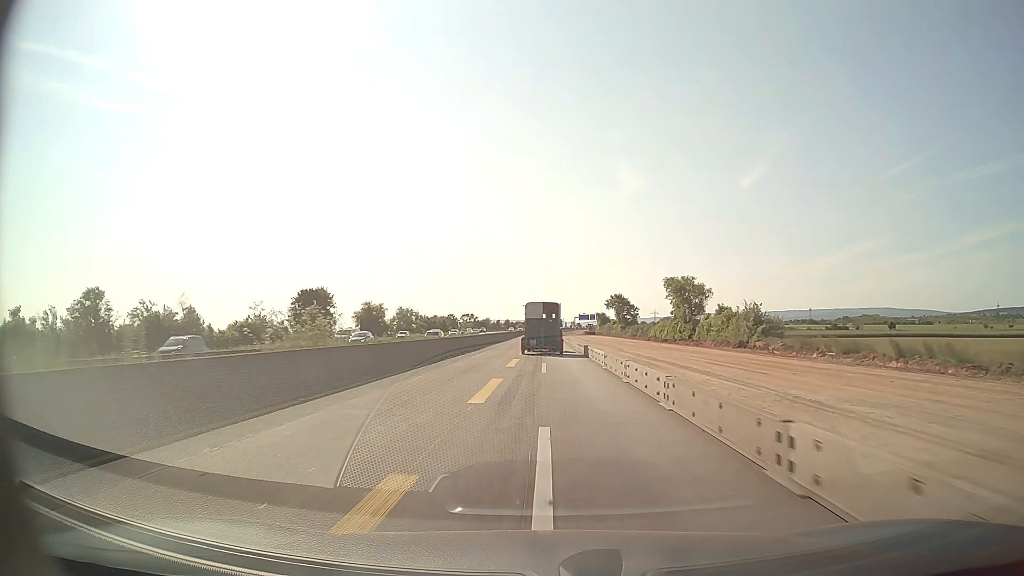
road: motorway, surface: asphalt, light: Day
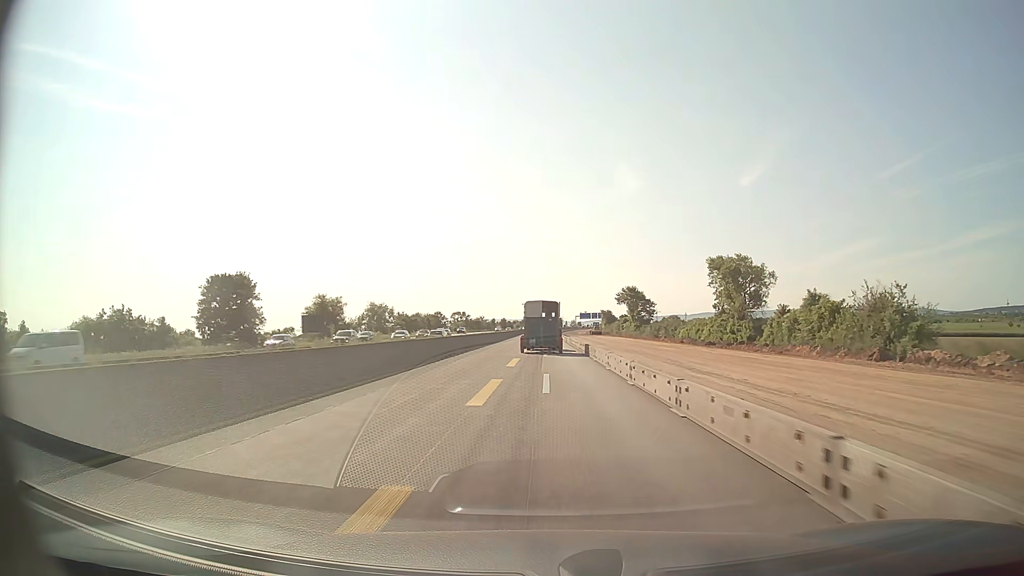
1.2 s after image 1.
(0.0, +25.0) m; 0°
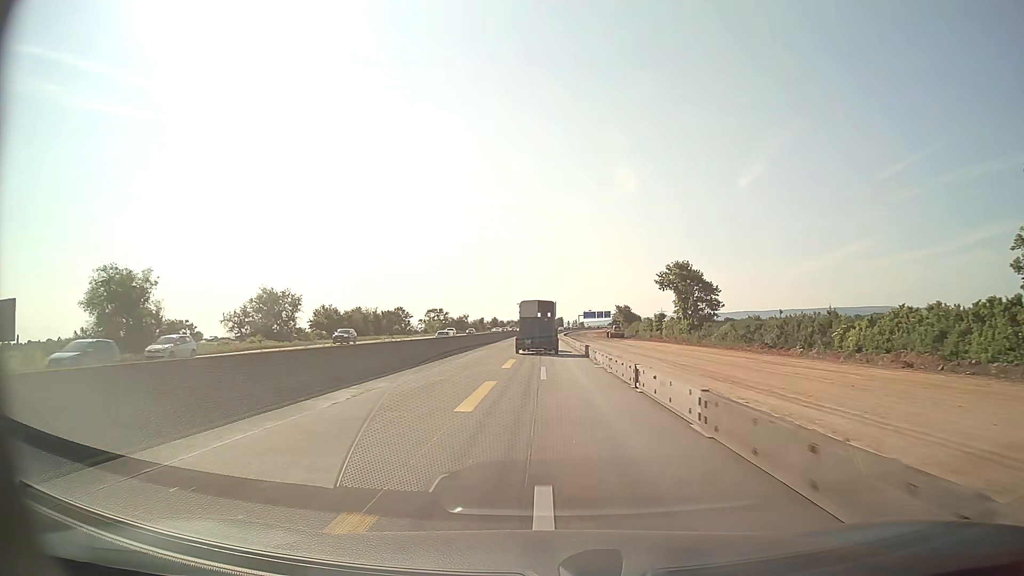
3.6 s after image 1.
(+0.2, +49.9) m; 0°
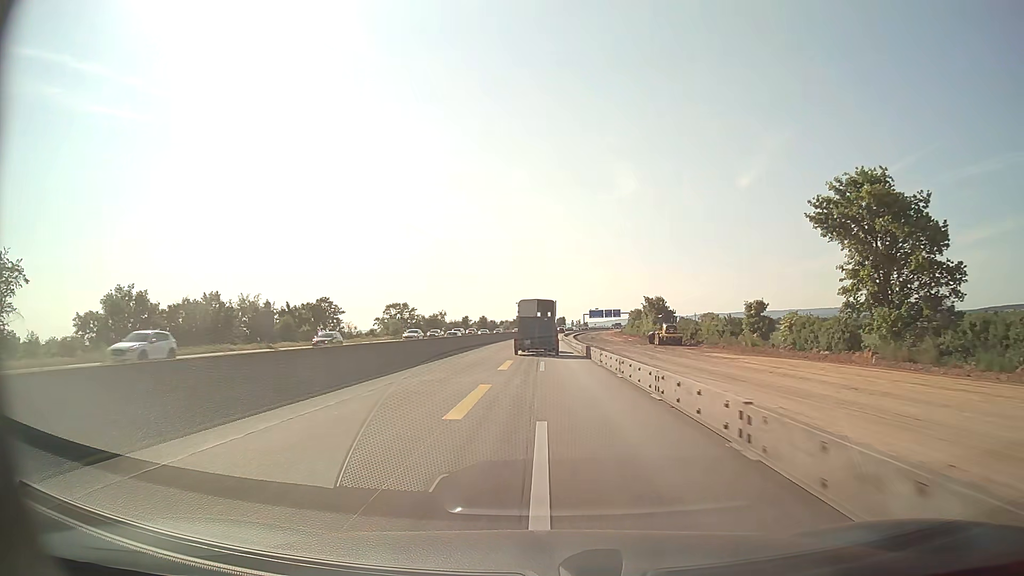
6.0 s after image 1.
(0.0, +50.0) m; 0°
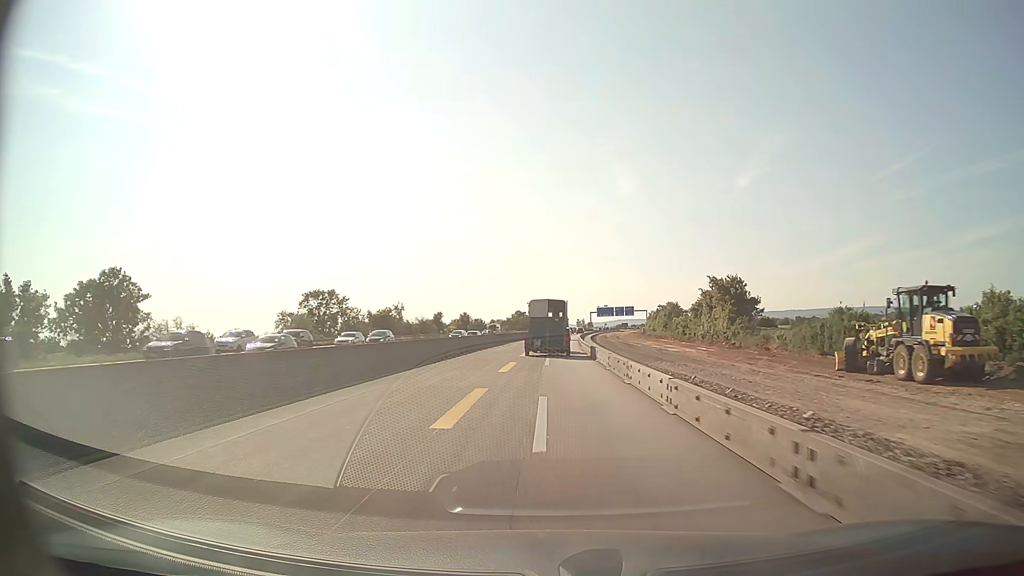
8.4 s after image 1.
(0.0, +50.0) m; 0°
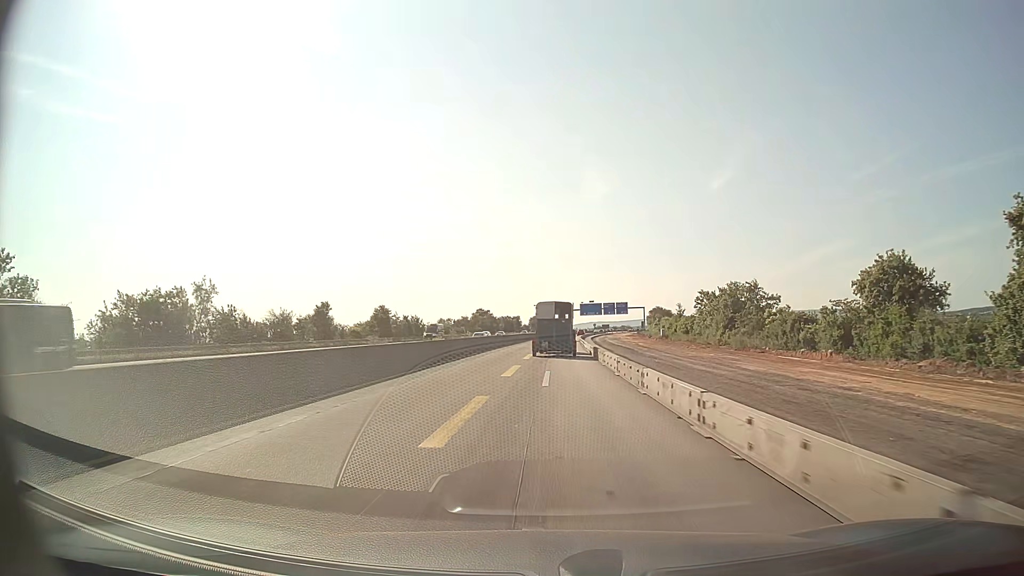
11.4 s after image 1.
(+1.2, +62.4) m; +3°
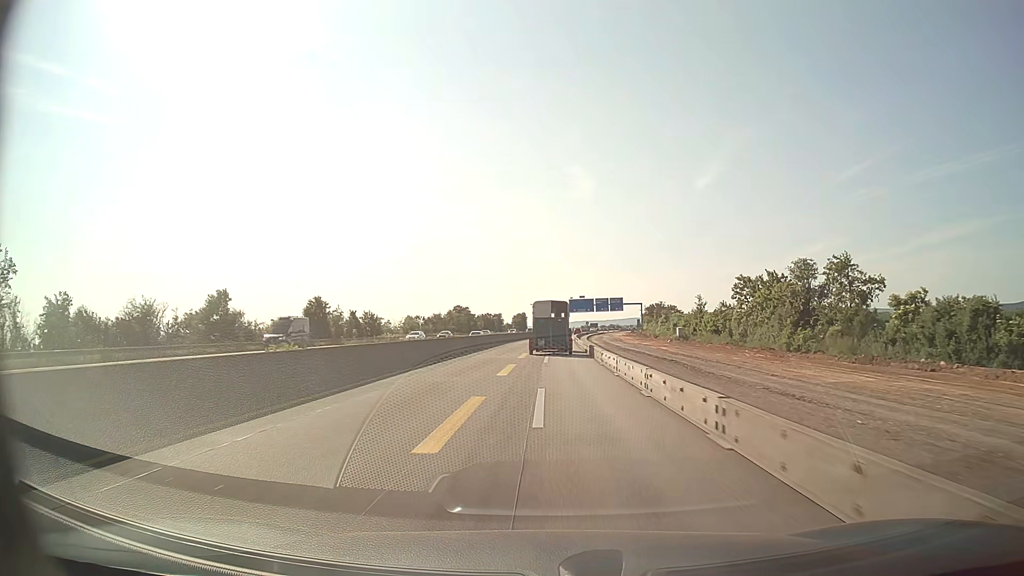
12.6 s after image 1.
(+0.2, +25.0) m; +1°
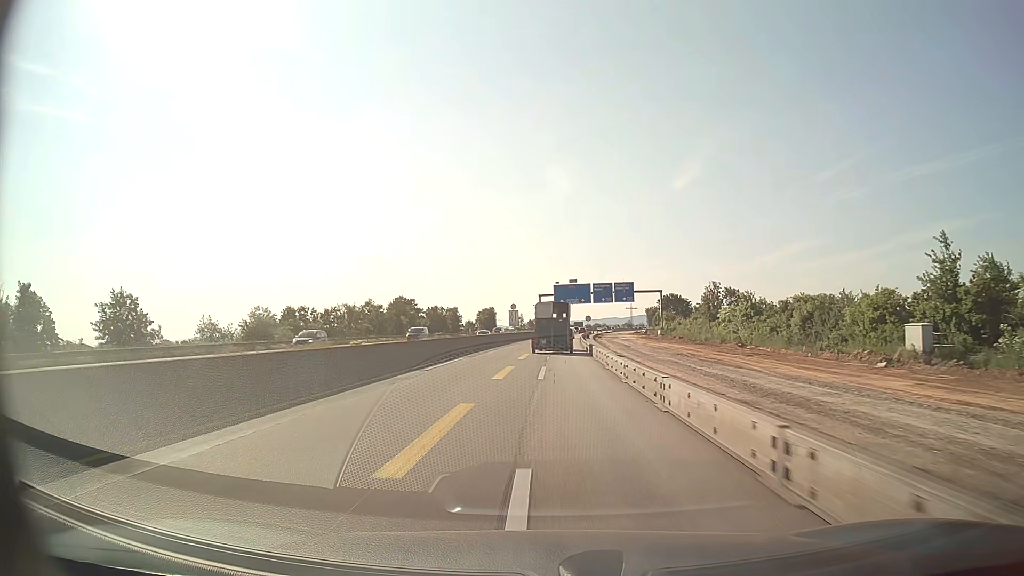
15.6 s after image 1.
(+1.0, +62.5) m; +2°
(0, +10) (0, +20) (0, +30) (+1, +40) (+1, +50) (+1, +60) (+2, +70) (+2, +80) (+3, +90) (+4, +100) m
